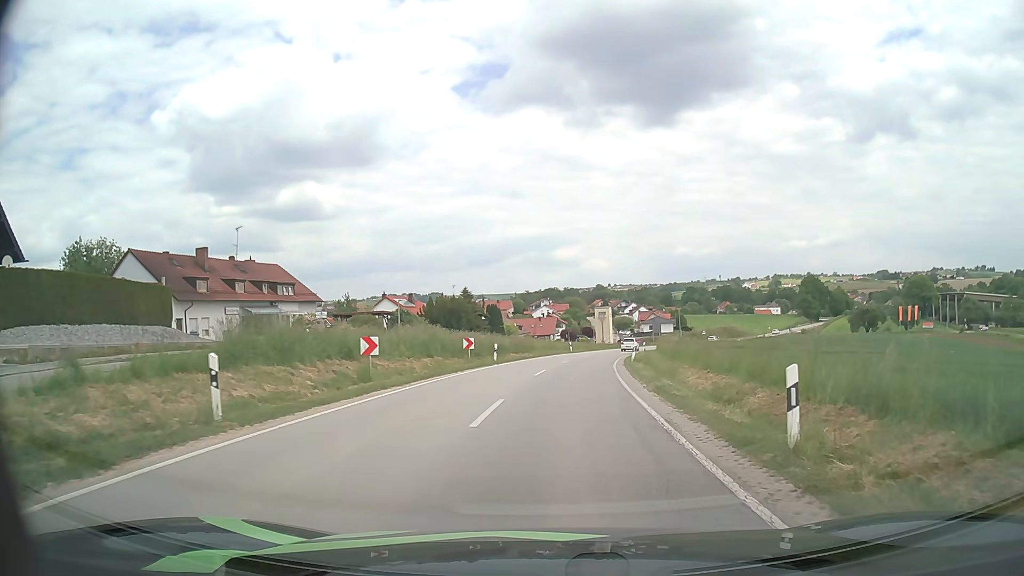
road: secondary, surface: asphalt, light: Day
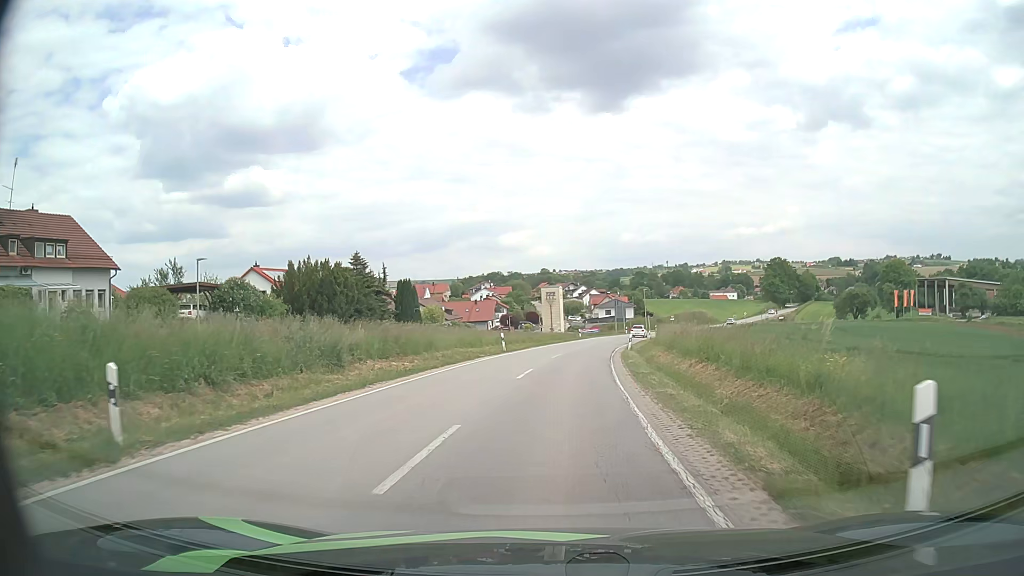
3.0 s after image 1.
(+1.5, +28.7) m; +5°
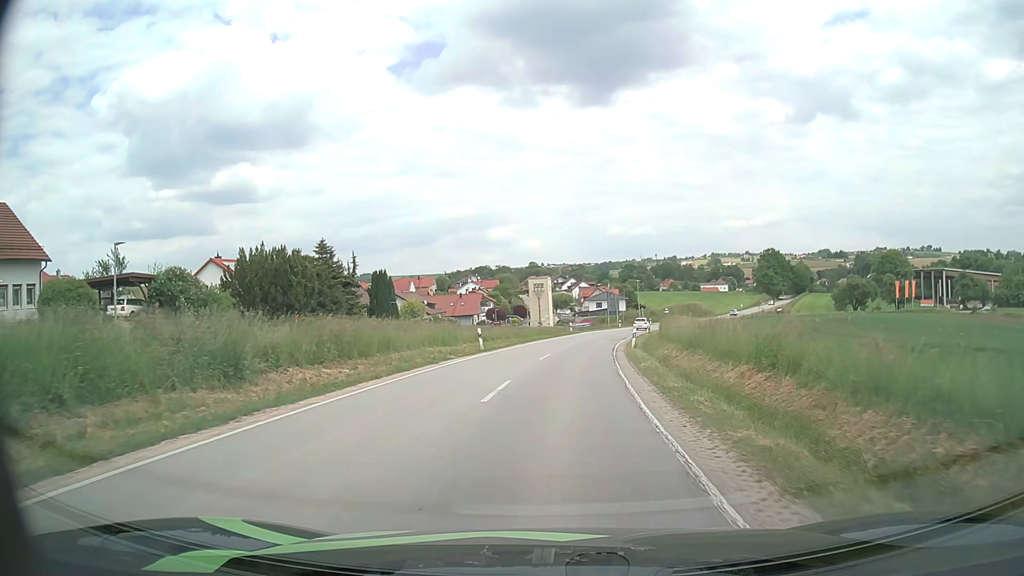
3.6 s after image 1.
(+0.1, +6.7) m; +1°
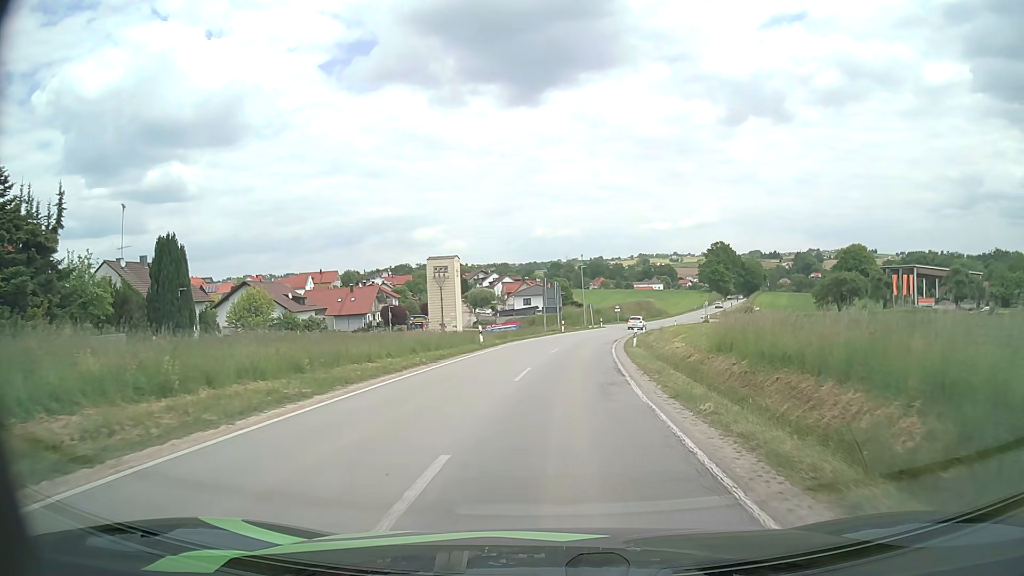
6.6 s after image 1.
(+1.4, +33.1) m; +6°
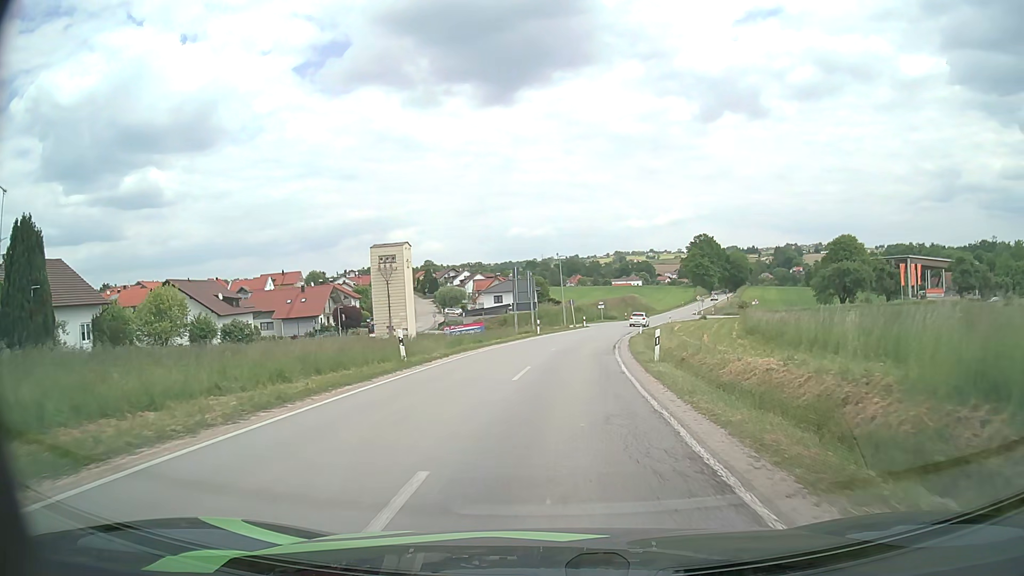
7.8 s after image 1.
(+0.3, +13.1) m; +2°
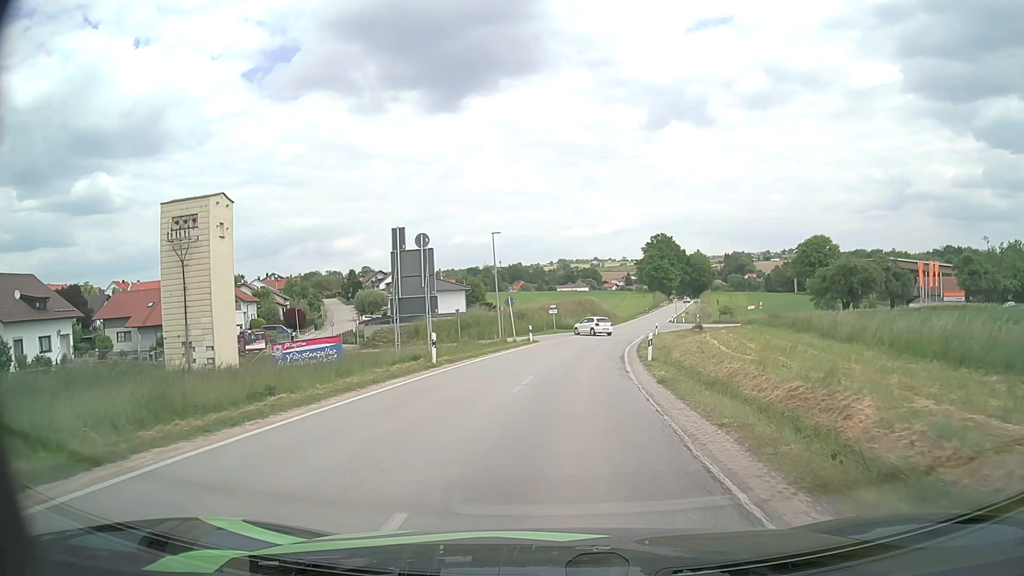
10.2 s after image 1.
(+1.0, +25.9) m; +5°
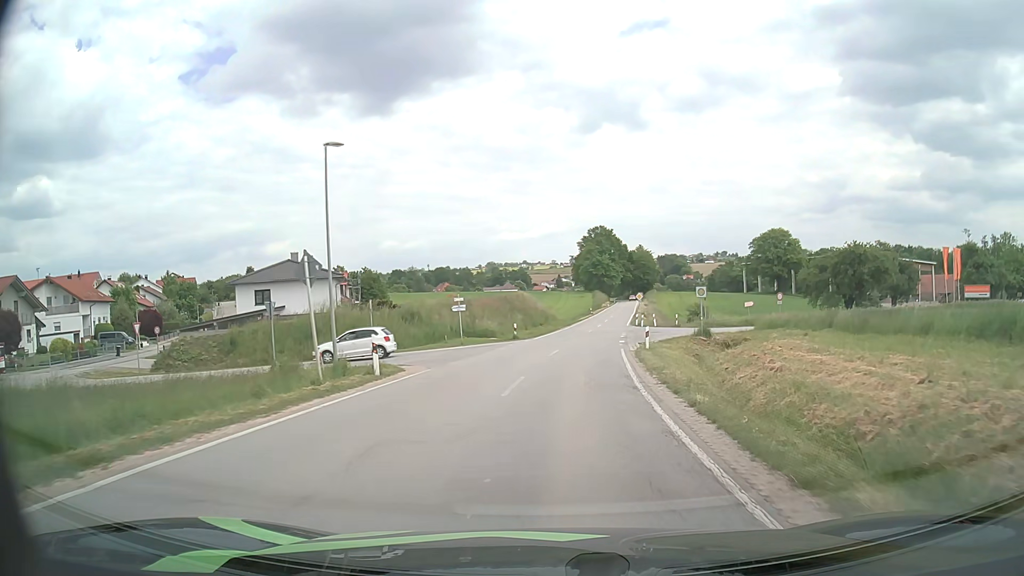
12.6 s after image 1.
(+1.1, +25.7) m; +6°
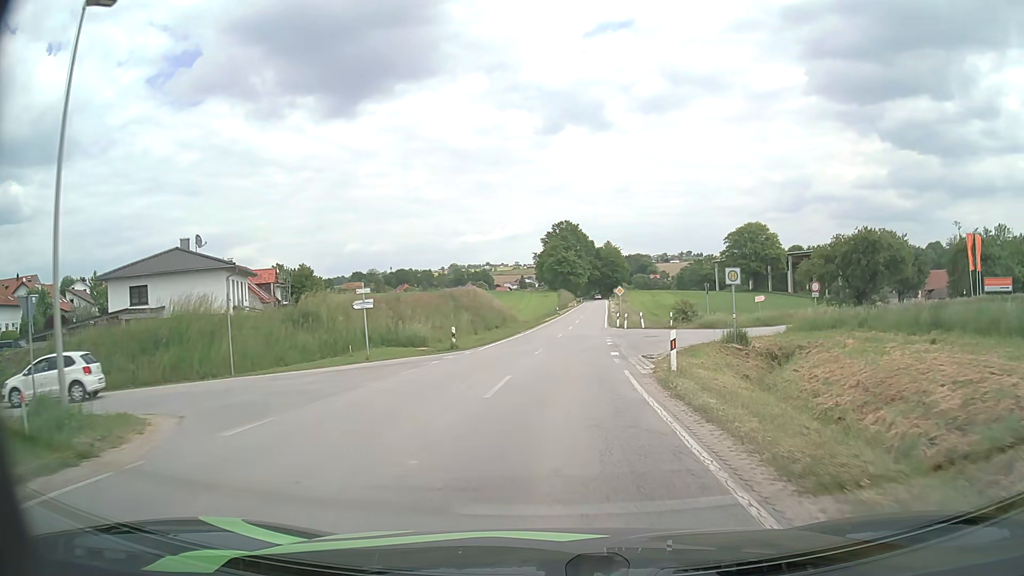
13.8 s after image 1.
(+0.4, +13.2) m; +3°
(0, +10) (+1, +20) (+1, +30) (+2, +40) (+3, +50) (+3, +60) (+4, +70) (+5, +80) (+6, +90) (+6, +100) m
